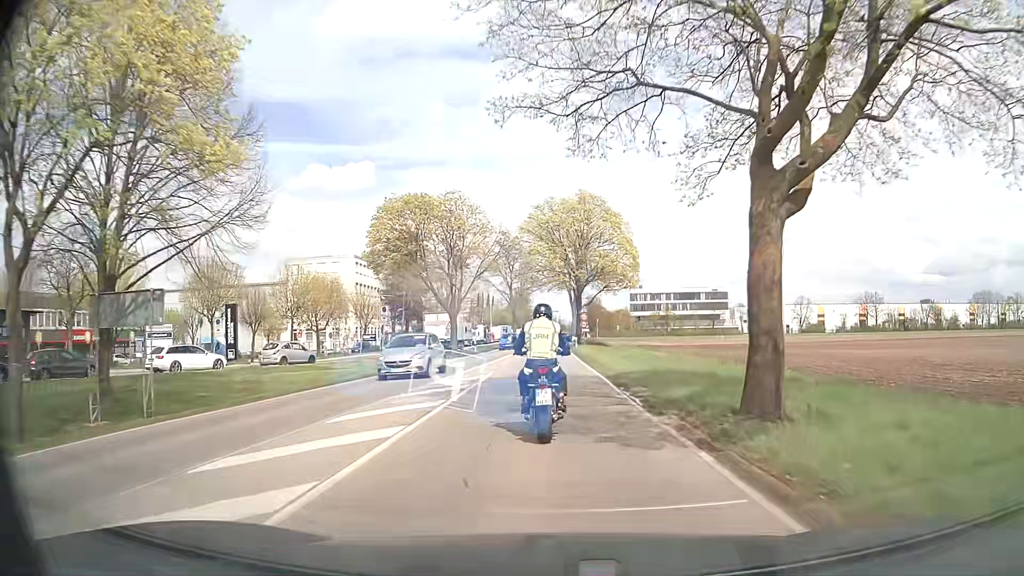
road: secondary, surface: asphalt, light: Day
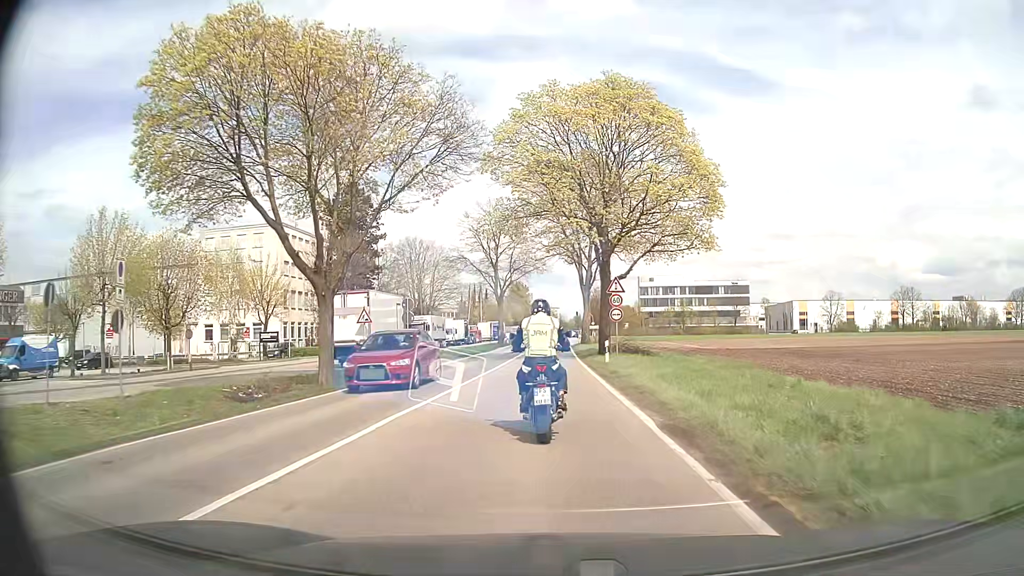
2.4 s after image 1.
(-0.2, +28.1) m; 0°
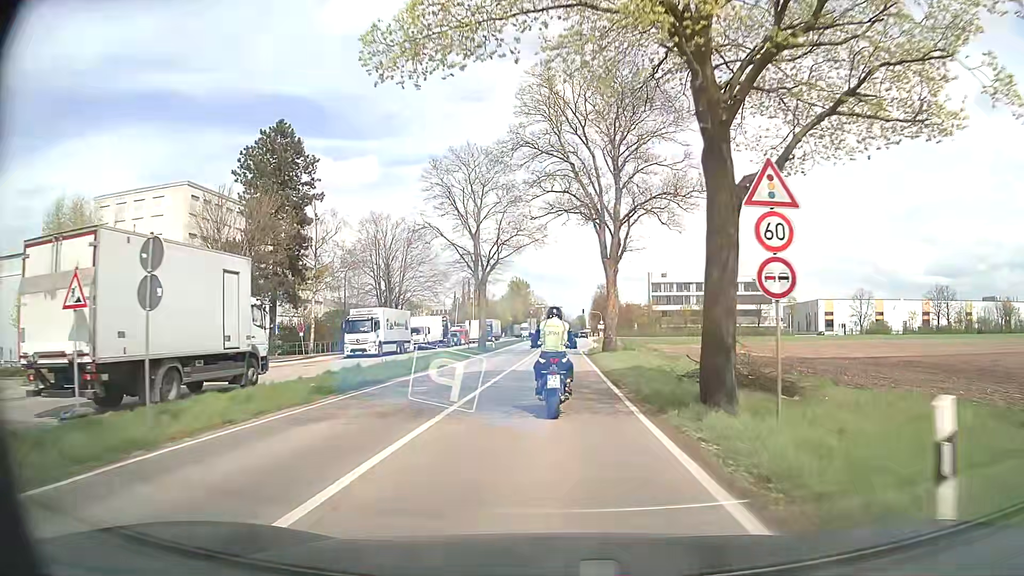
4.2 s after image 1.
(-0.1, +21.7) m; 0°
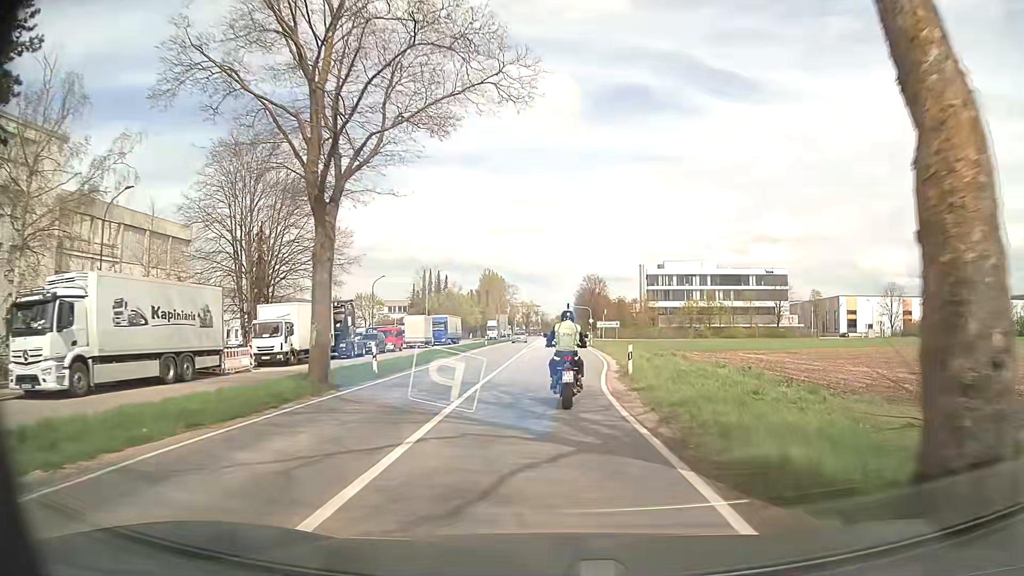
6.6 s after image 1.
(+0.3, +32.6) m; +2°
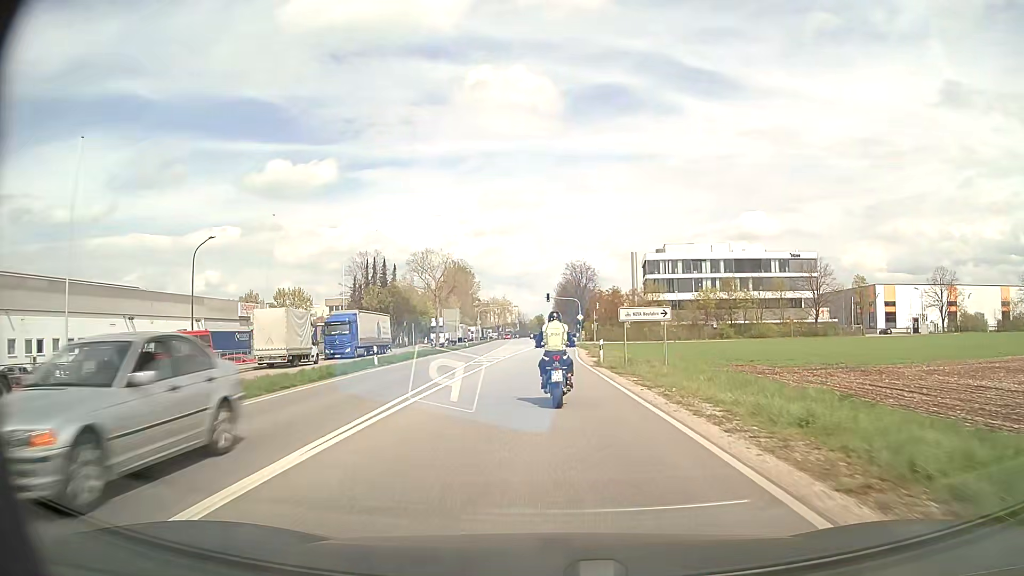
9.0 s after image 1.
(+0.8, +35.0) m; +2°
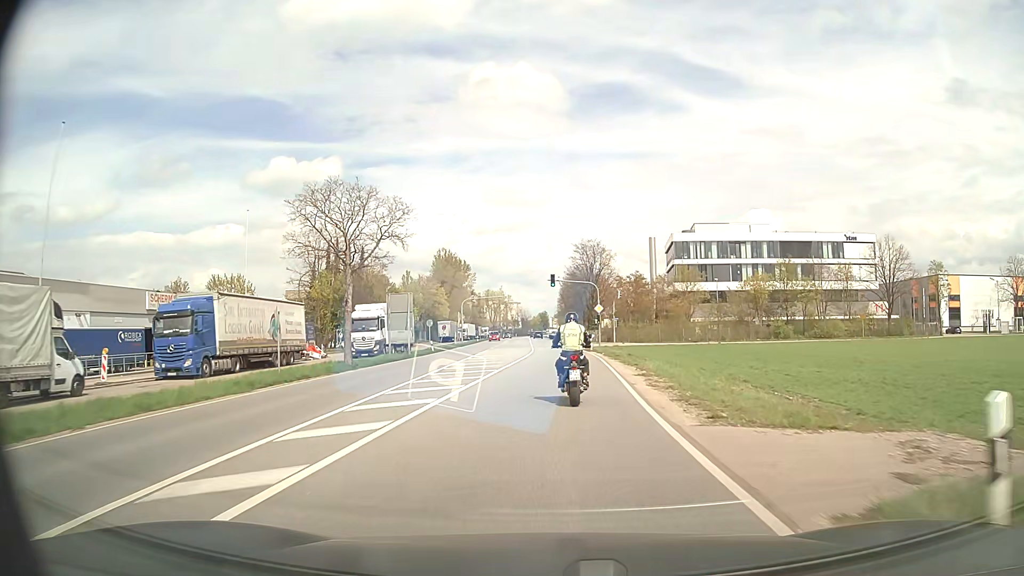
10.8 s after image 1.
(-0.1, +26.8) m; 0°
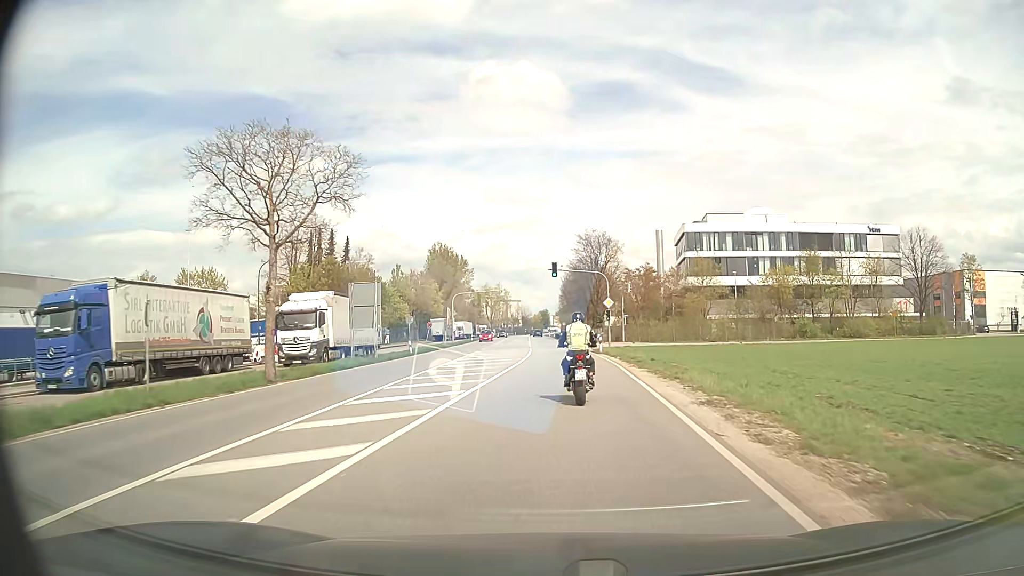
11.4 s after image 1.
(0.0, +9.1) m; 0°
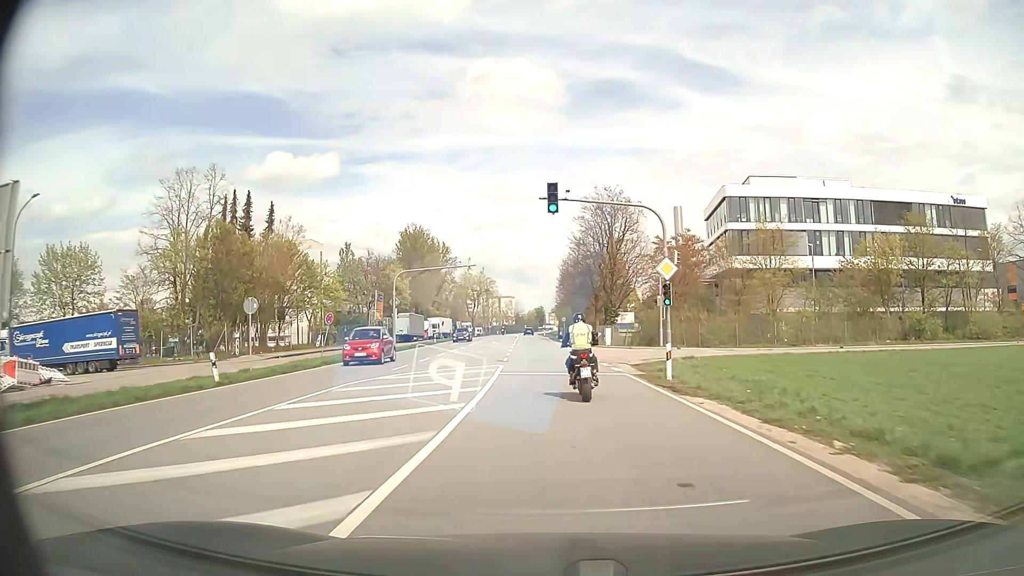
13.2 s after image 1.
(+0.1, +27.8) m; 0°
(0, +10) (0, +20) (0, +30) (-1, +40) (-1, +50) (-1, +60) (-1, +70) (-2, +80) (-2, +90) (-3, +100) m
